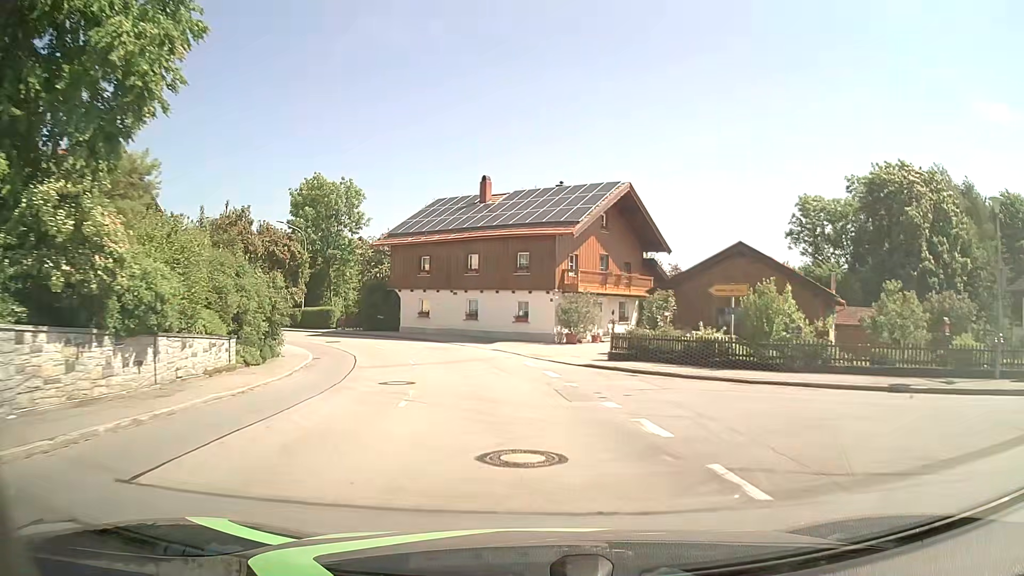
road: secondary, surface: asphalt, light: Day
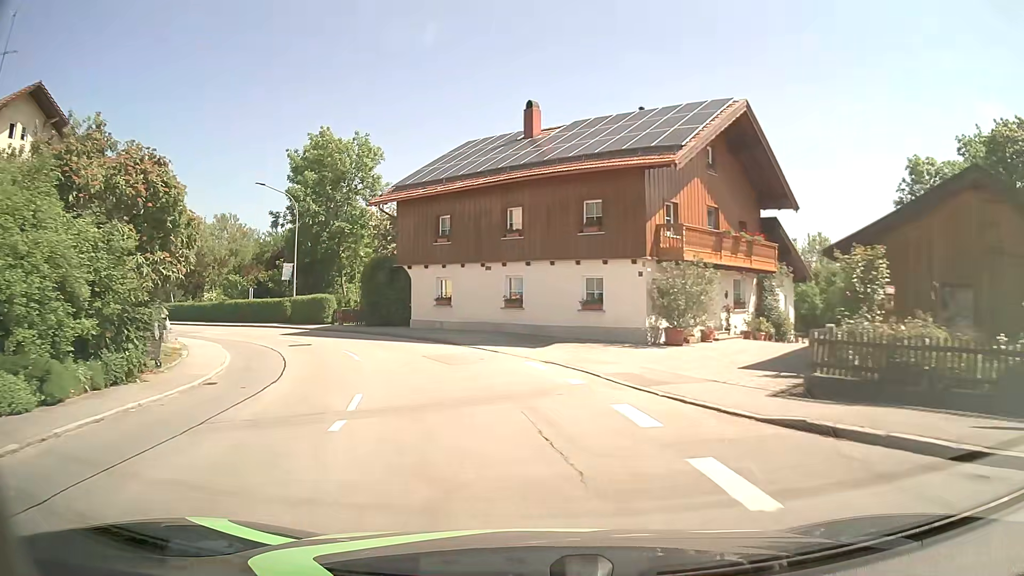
(-0.3, +12.3) m; -4°
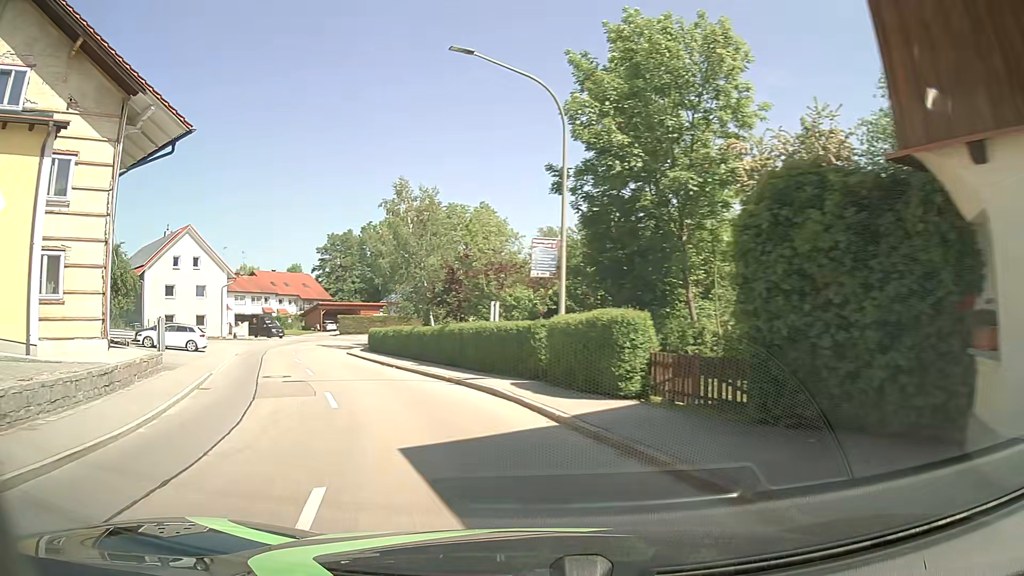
(-5.1, +21.6) m; -31°
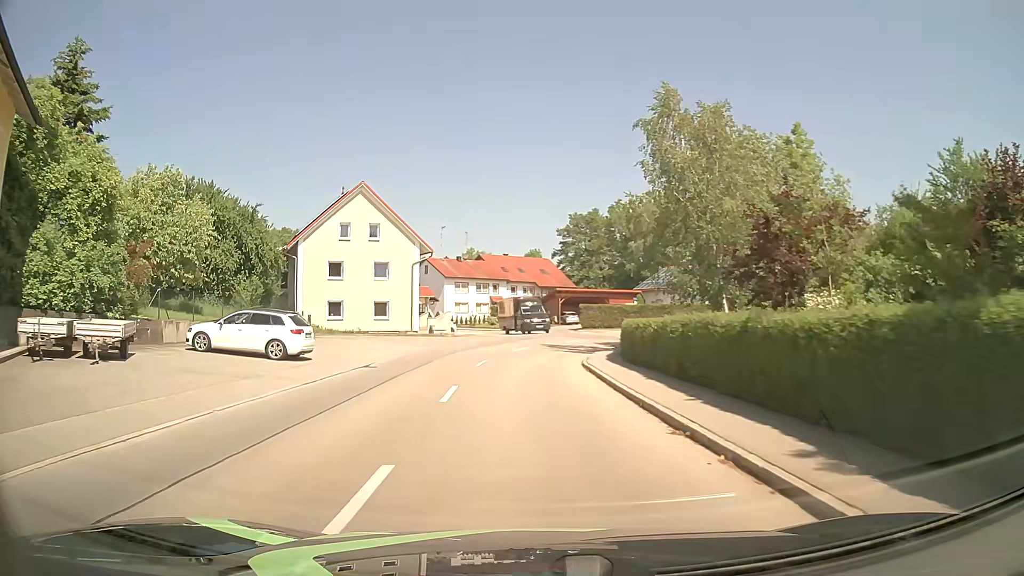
(-4.0, +17.5) m; -22°
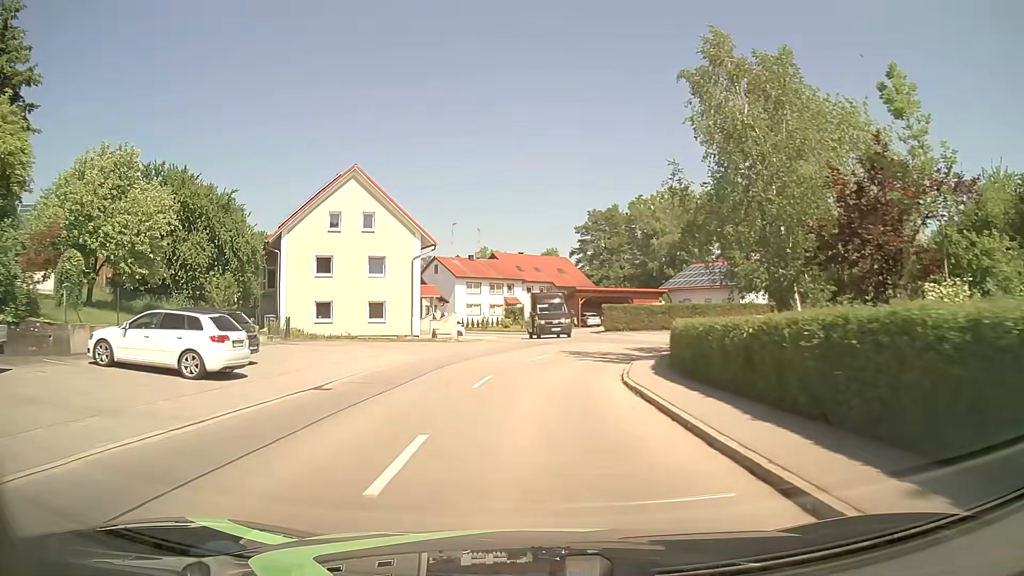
(-0.1, +6.2) m; -1°
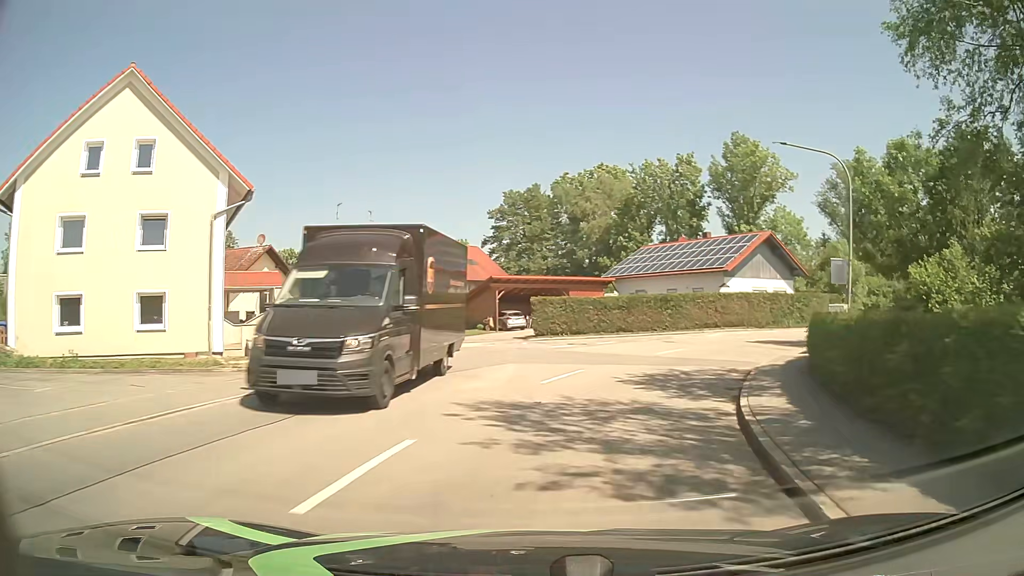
(+0.6, +18.6) m; +8°
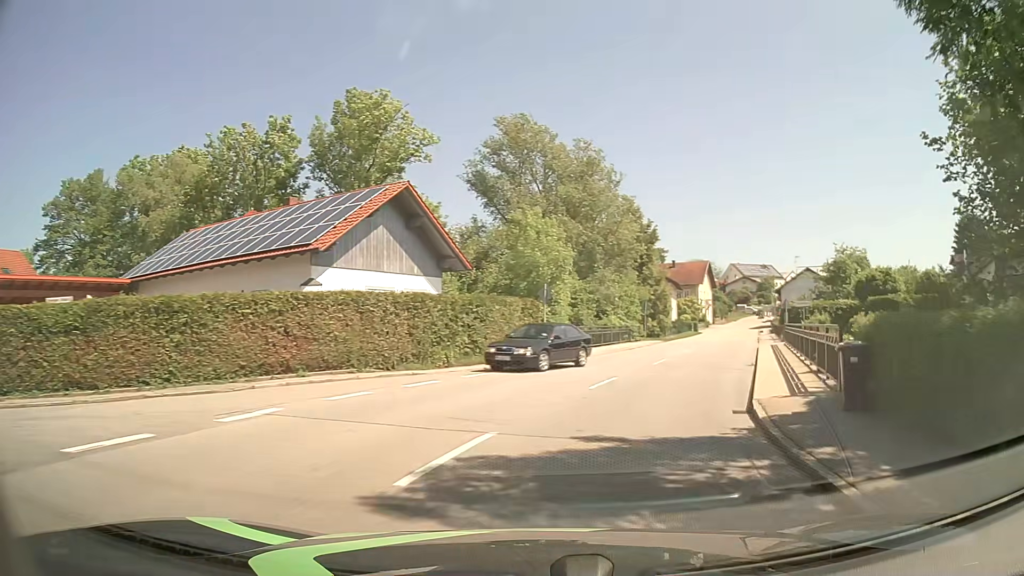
(+6.3, +23.4) m; +33°
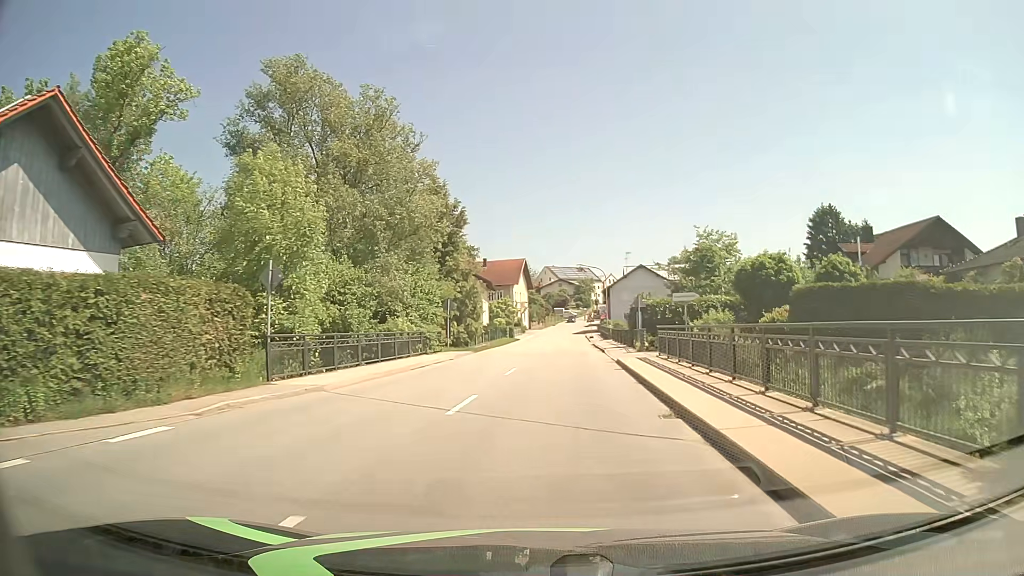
(+2.0, +12.3) m; +16°
